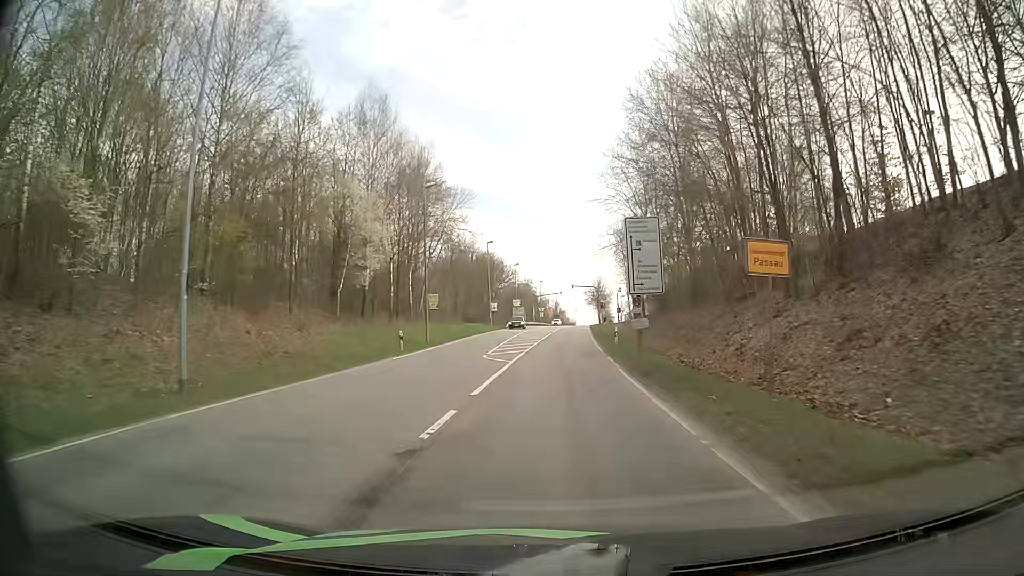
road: secondary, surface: asphalt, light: Day
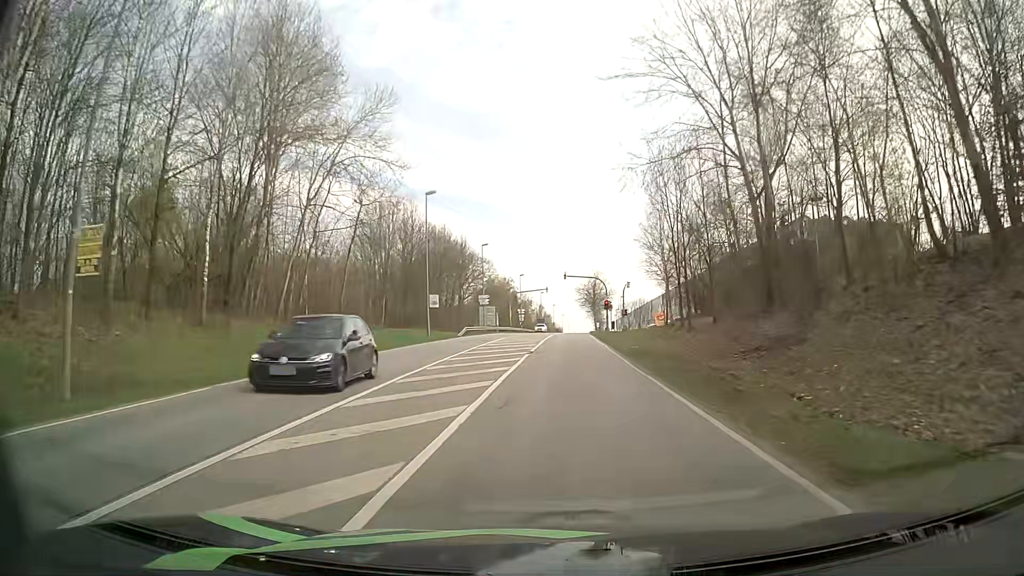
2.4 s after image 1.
(+0.2, +32.9) m; +1°
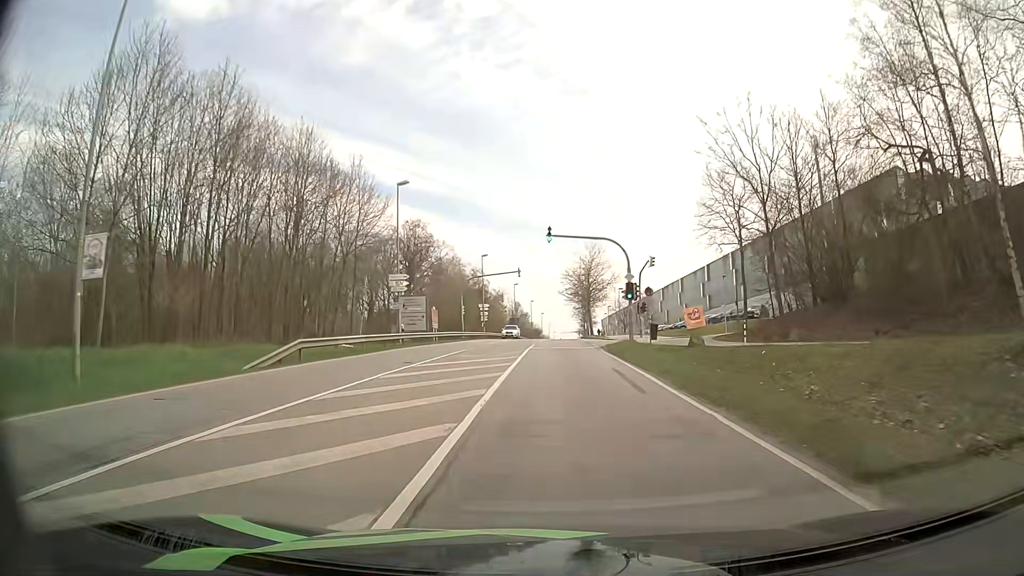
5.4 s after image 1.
(+0.5, +34.9) m; +2°
